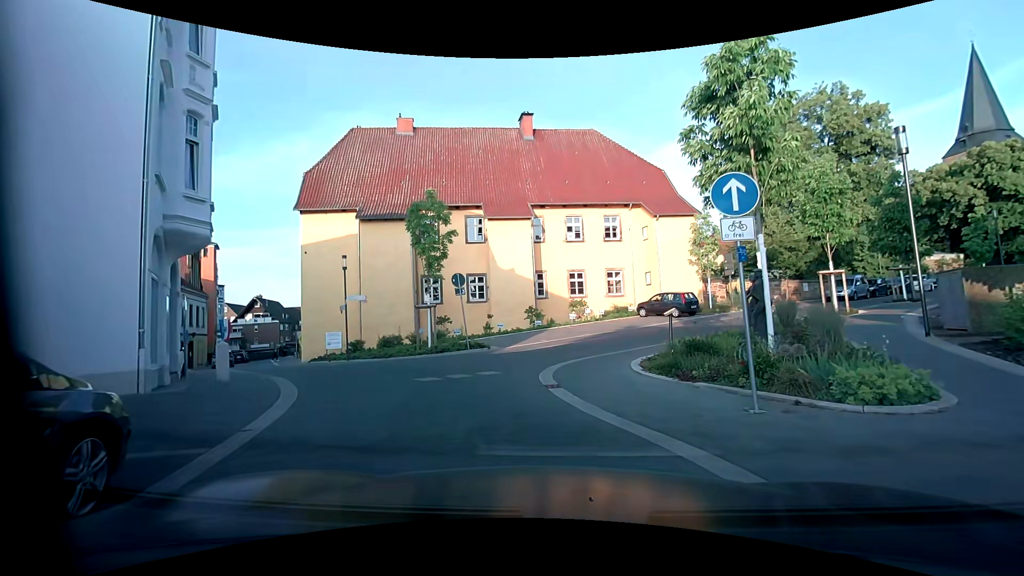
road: residential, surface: paving_stones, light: Day
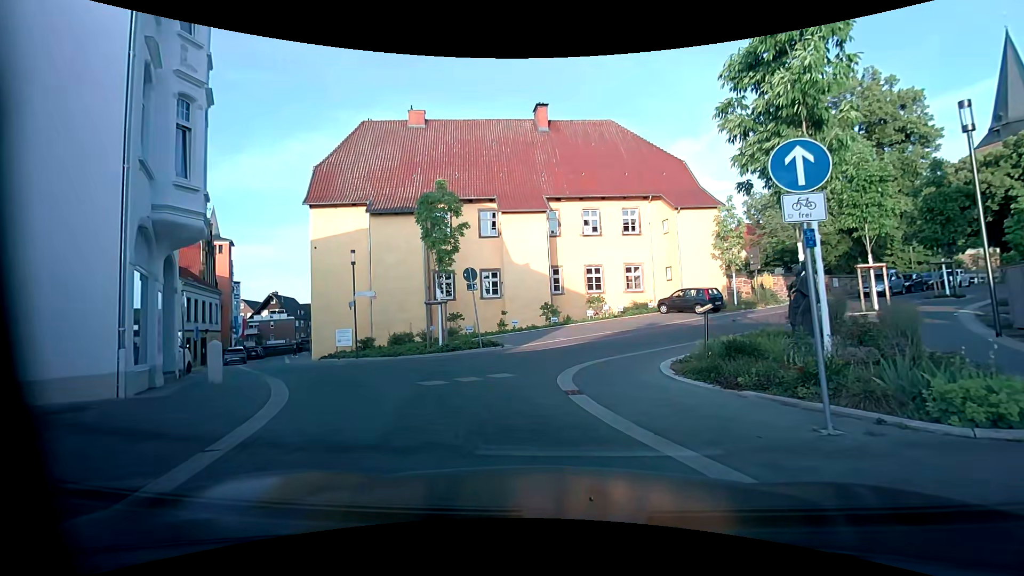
(0.0, +1.1) m; -3°
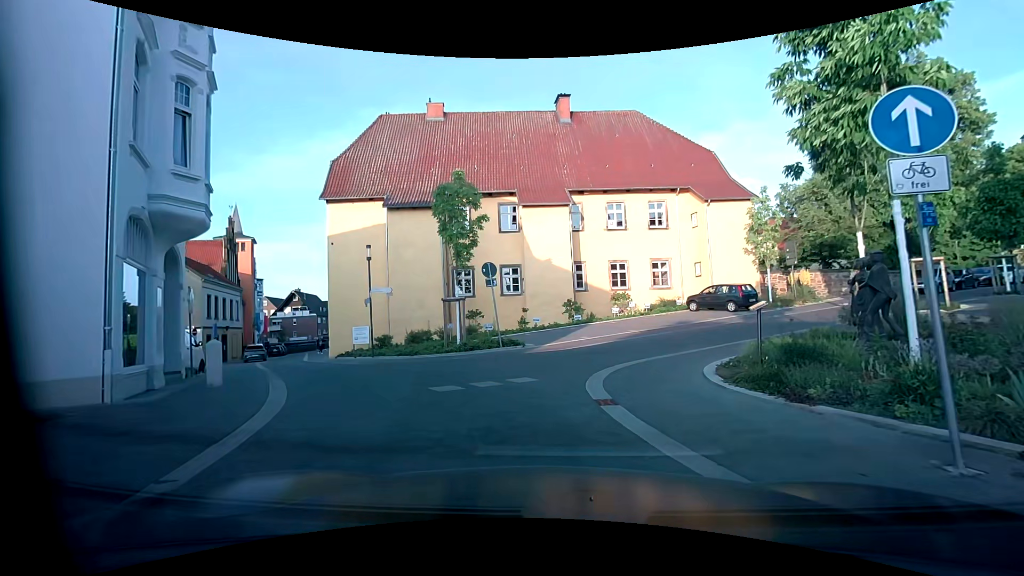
(0.0, +1.1) m; -1°
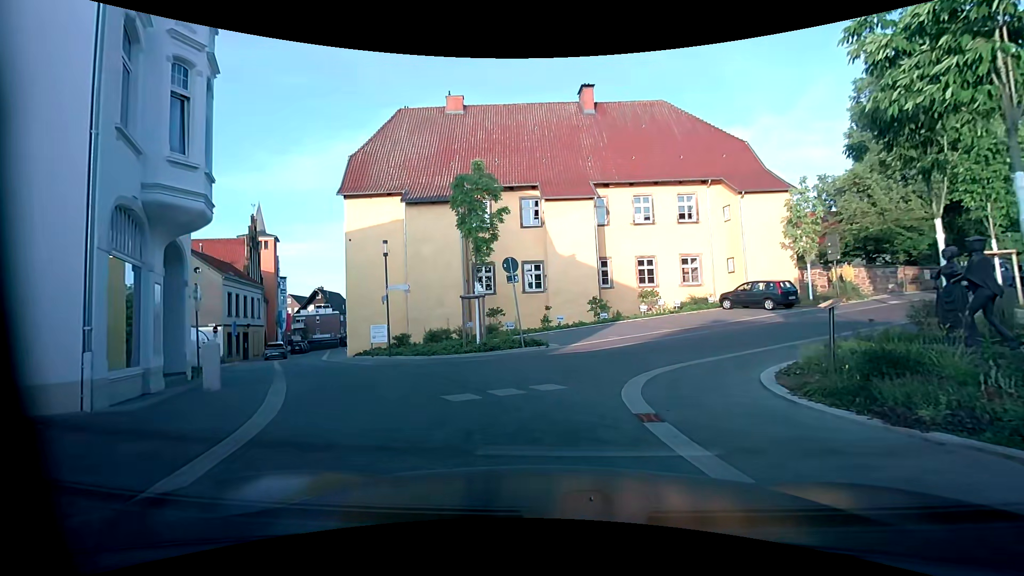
(0.0, +1.1) m; -4°
